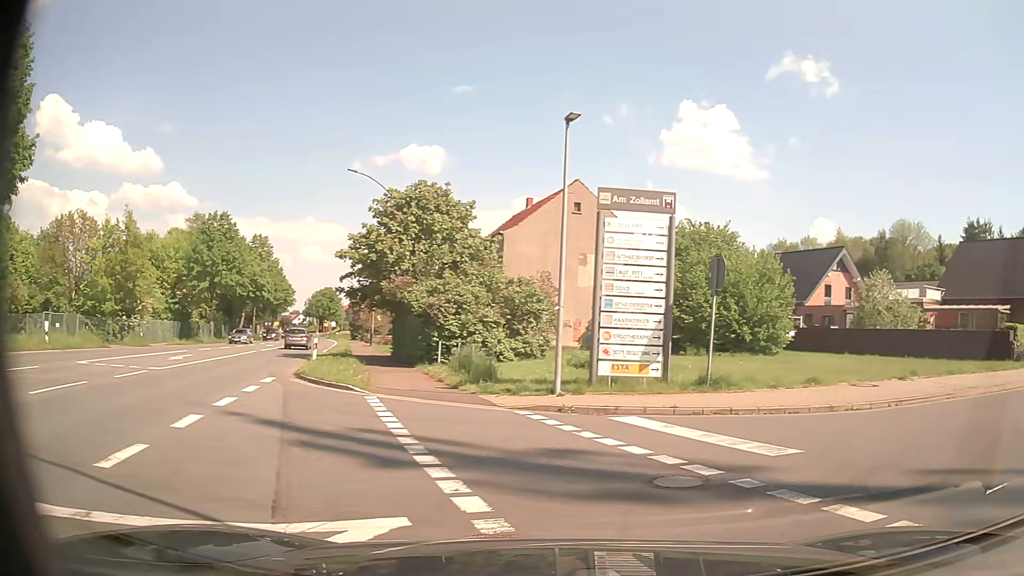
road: primary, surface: asphalt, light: Day
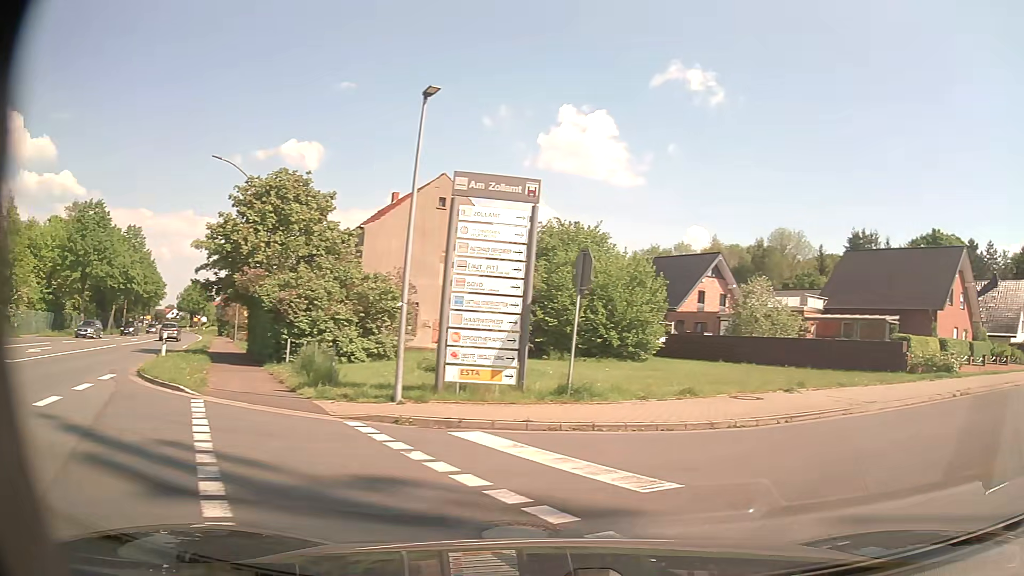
(+0.1, +1.7) m; +10°
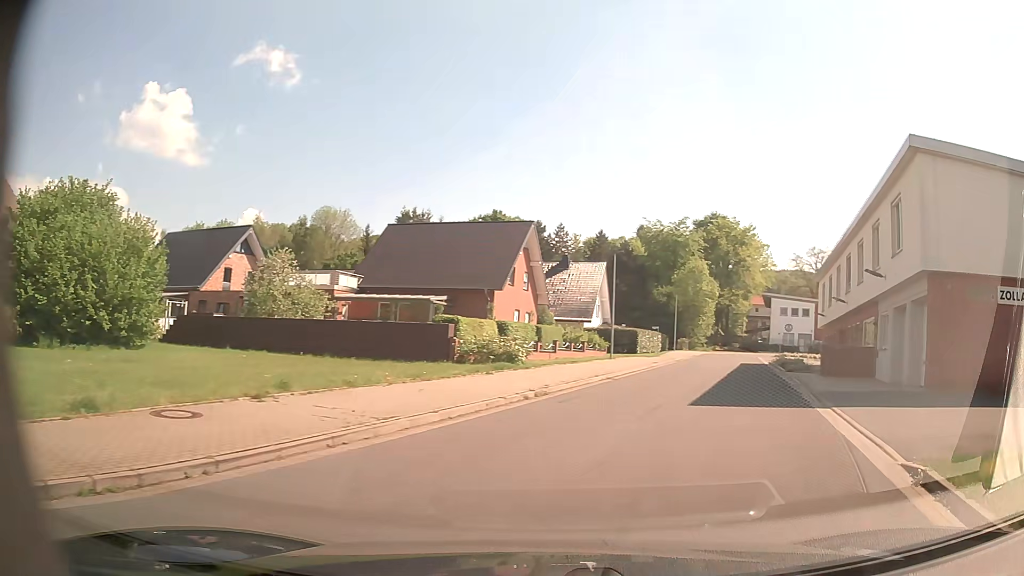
(+2.5, +5.9) m; +41°
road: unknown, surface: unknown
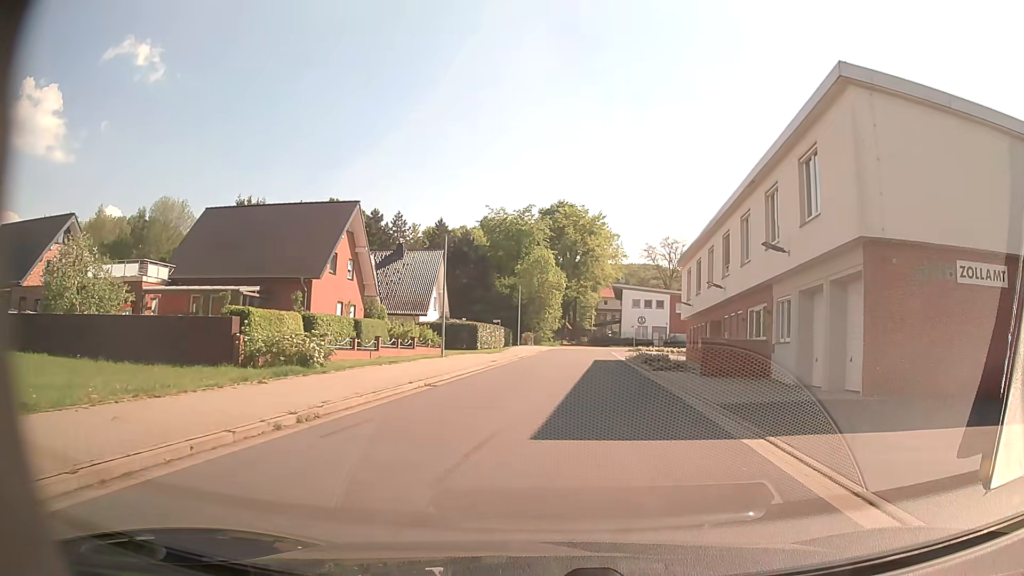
(+0.9, +5.6) m; +14°
